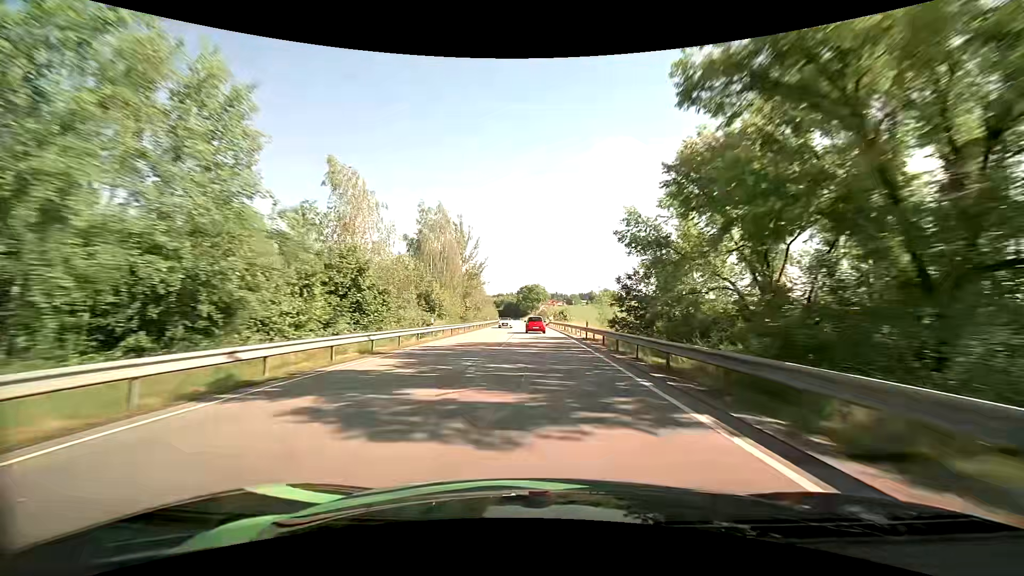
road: primary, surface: asphalt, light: Day
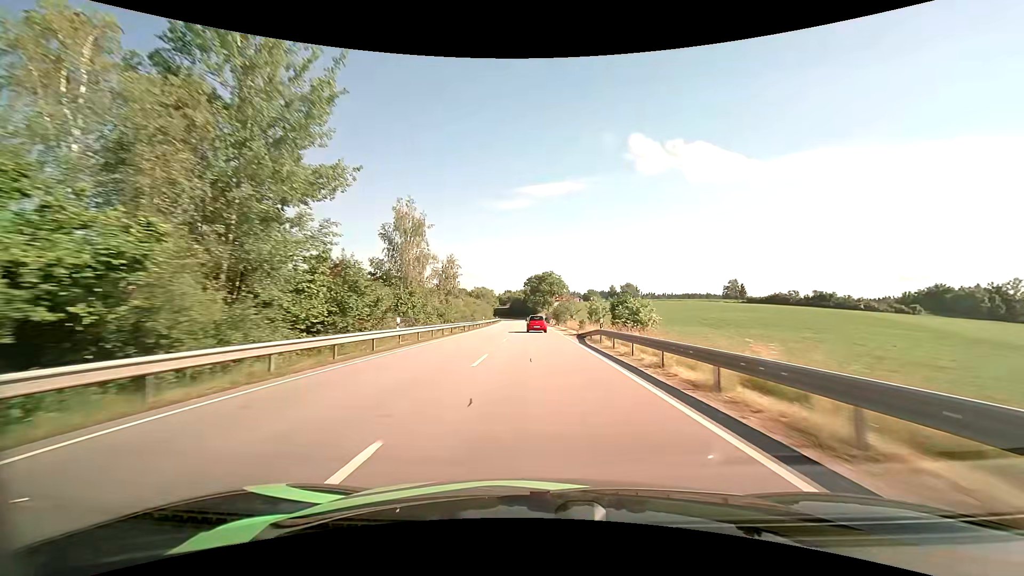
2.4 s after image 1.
(-0.6, +56.0) m; -1°
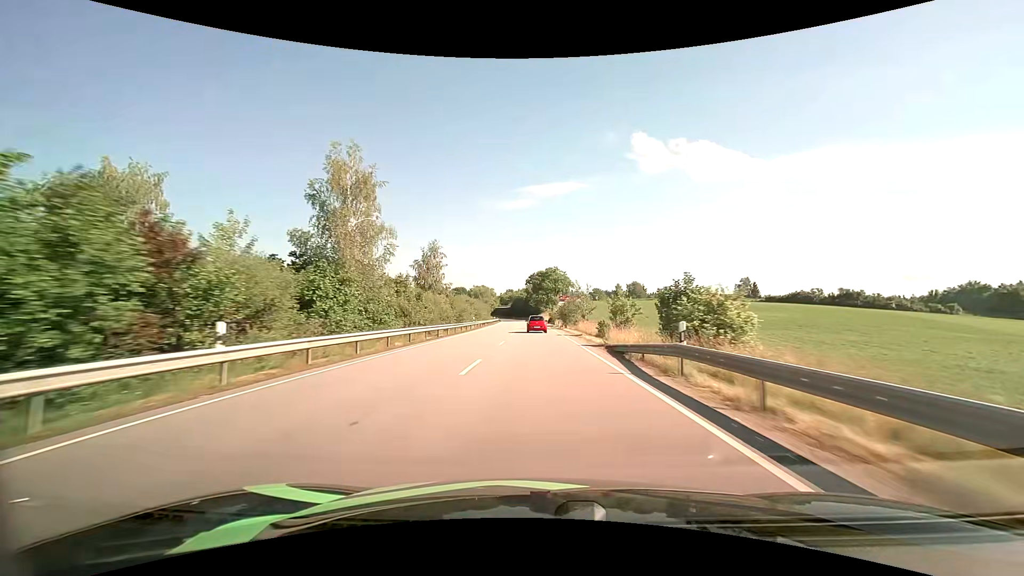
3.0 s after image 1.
(0.0, +14.0) m; 0°
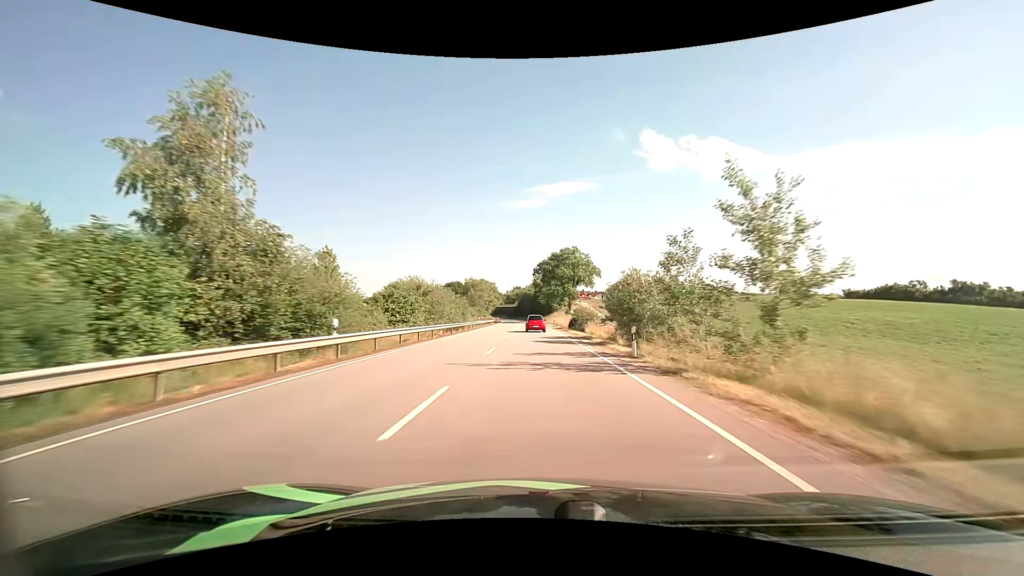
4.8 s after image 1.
(-0.3, +42.1) m; -1°
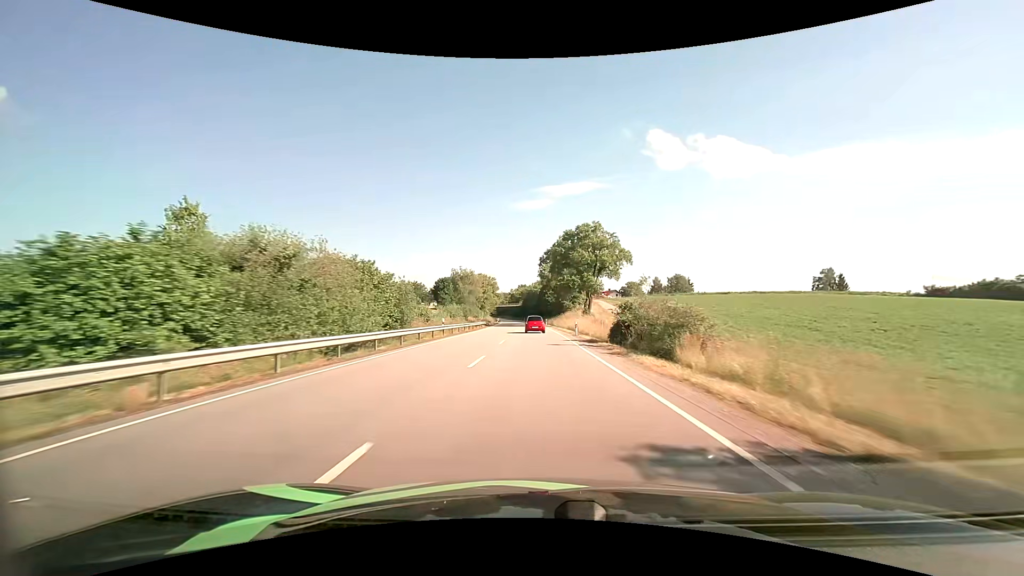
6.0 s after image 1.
(-0.2, +28.2) m; -1°
(0, +10) (0, +20) (0, +30) (0, +40) (-1, +50) (-1, +60) (-1, +70) (-2, +80) (-2, +90) (-3, +100) m
